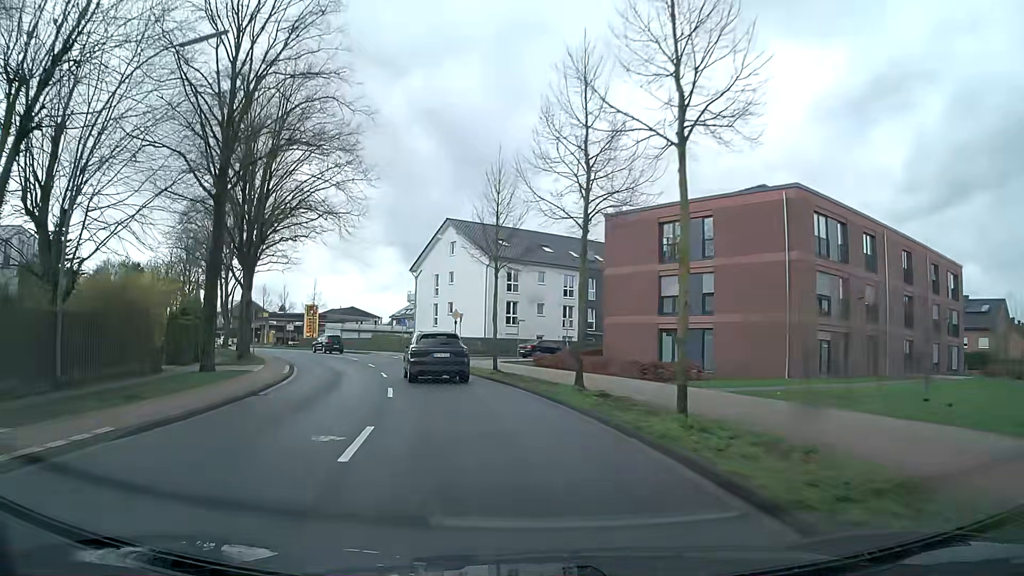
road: secondary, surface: asphalt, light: Day
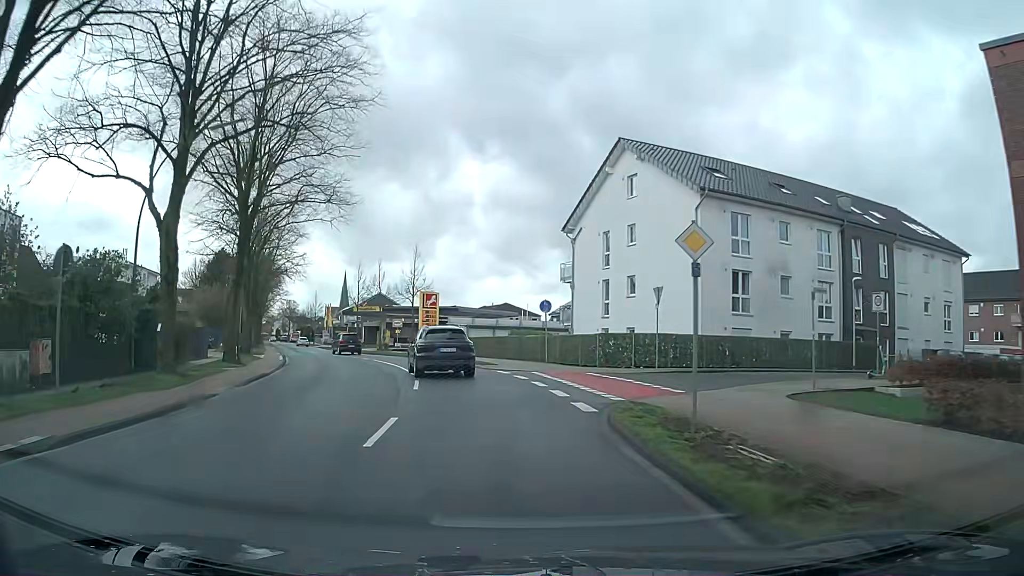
(-3.5, +26.7) m; -14°
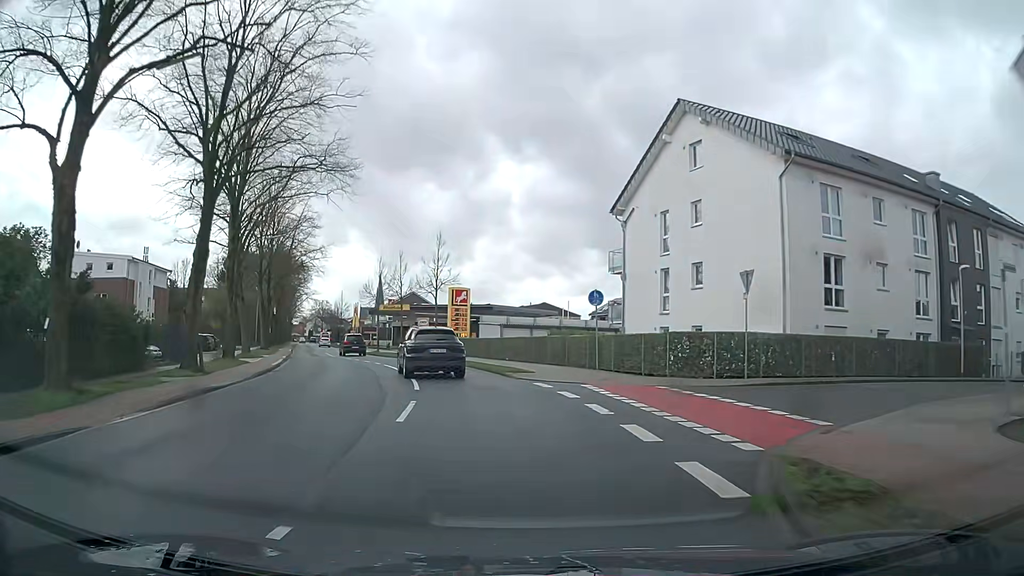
(-0.2, +6.9) m; -3°
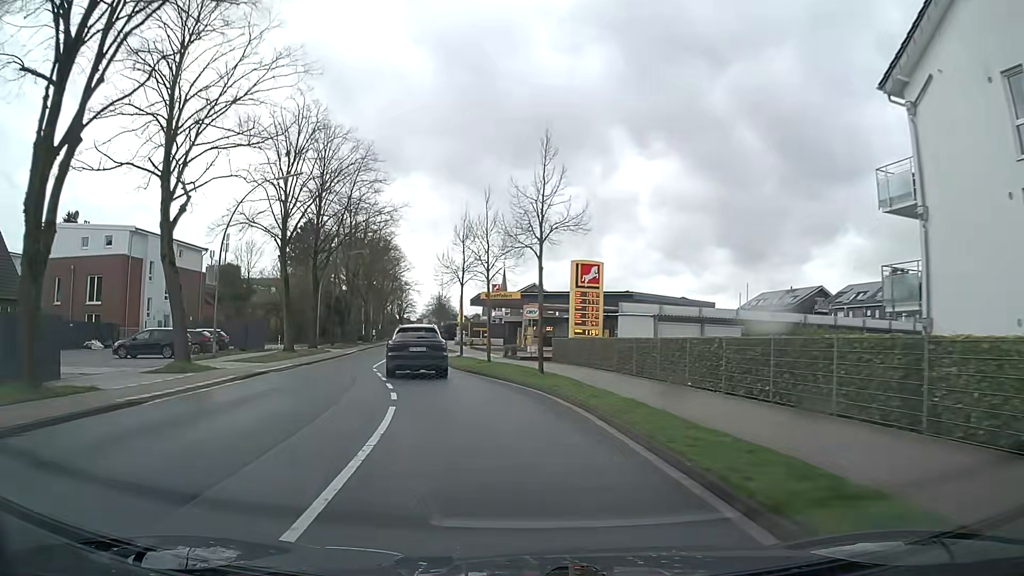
(-1.9, +20.6) m; -11°
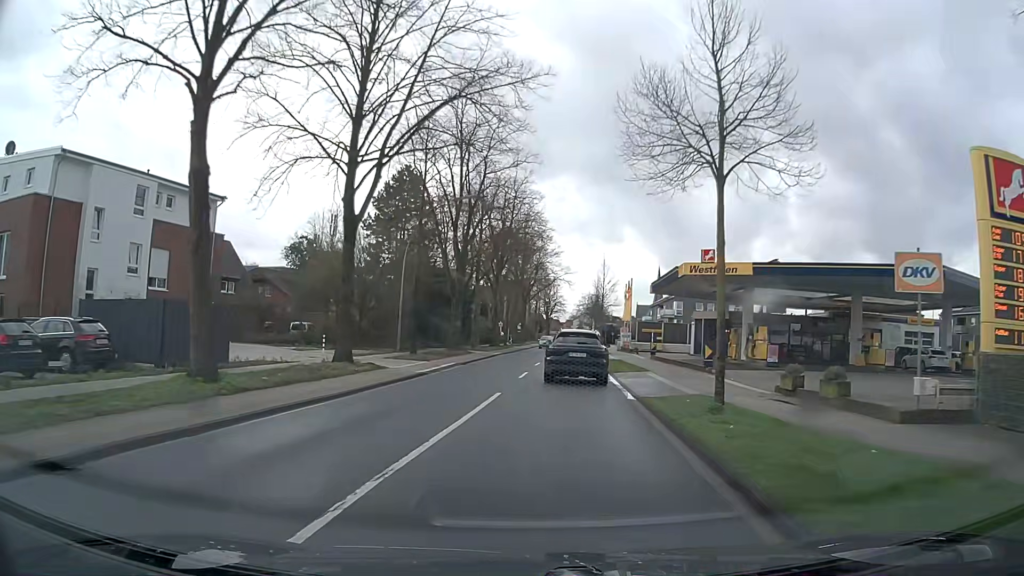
(-4.4, +26.4) m; -13°
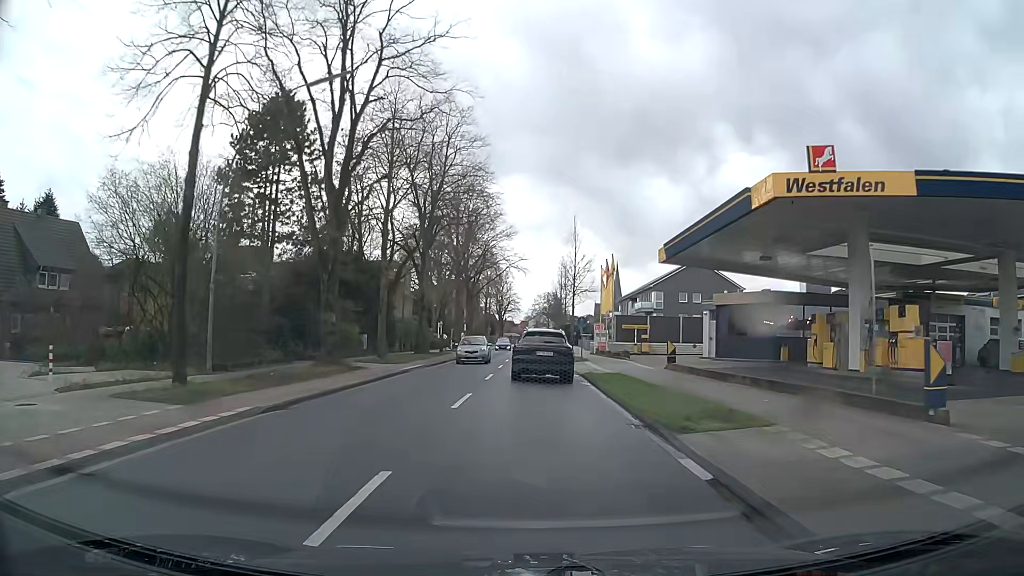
(+0.8, +19.2) m; +4°
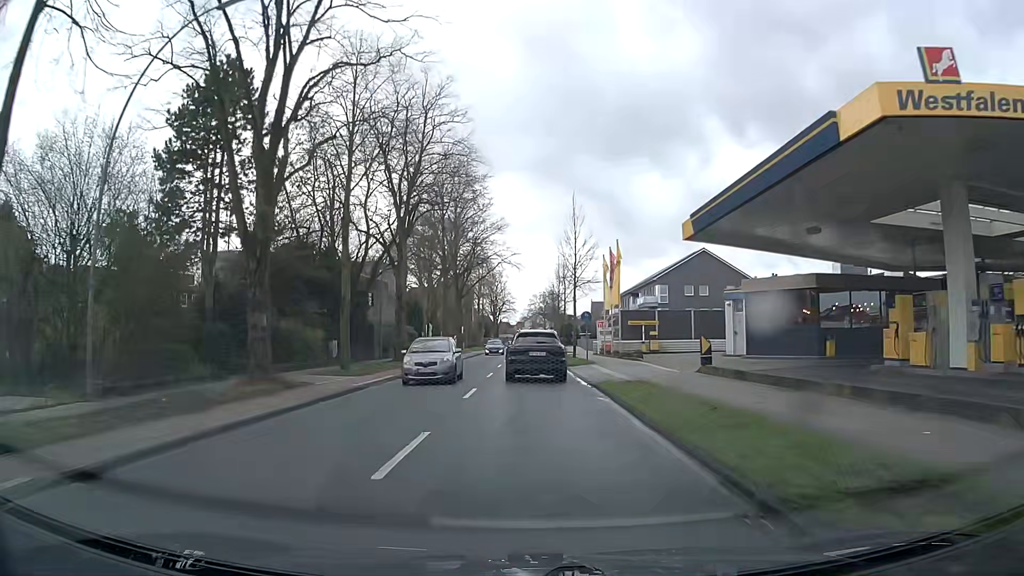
(+0.1, +6.2) m; 0°
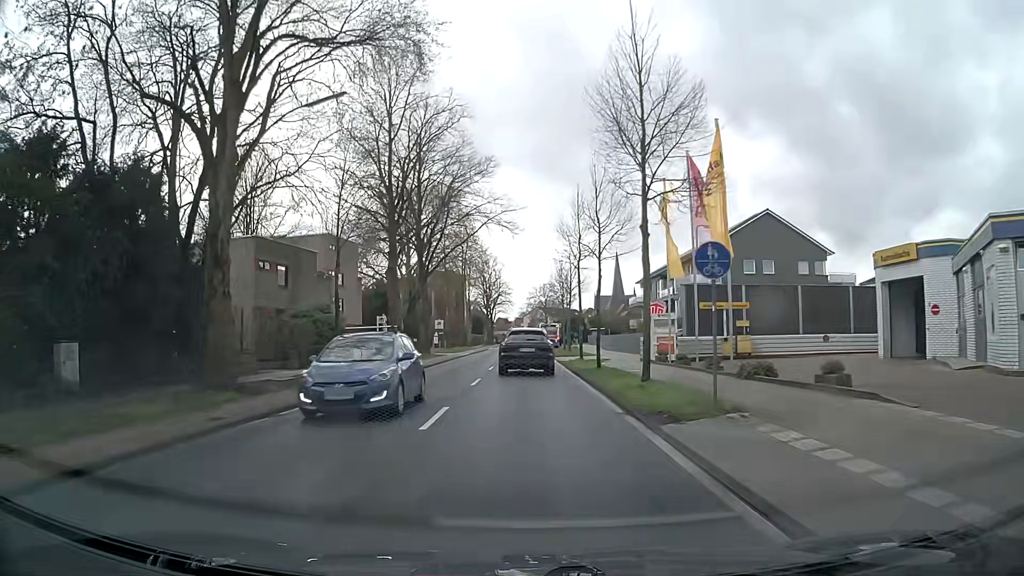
(0.0, +24.0) m; 0°
